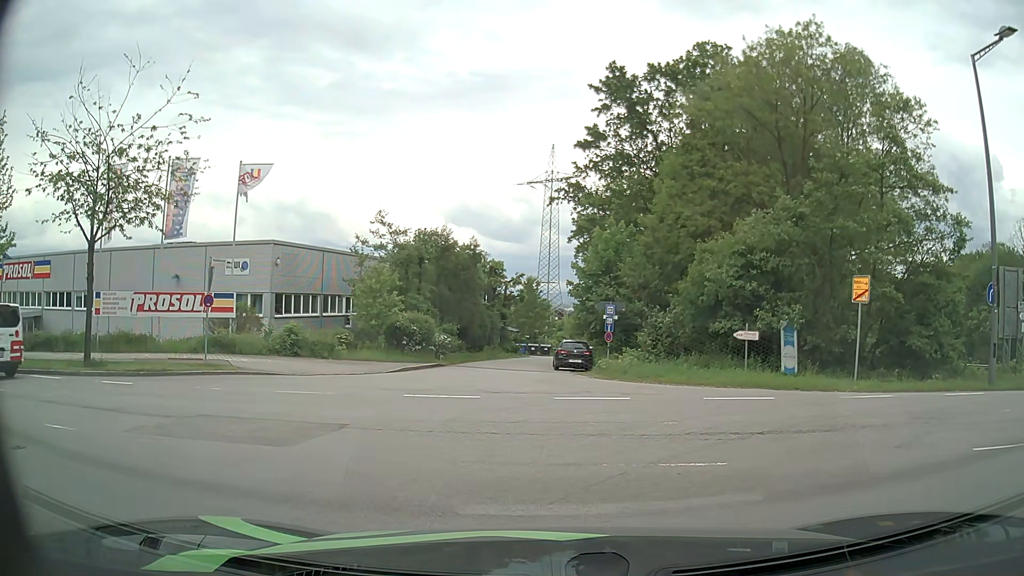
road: residential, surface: asphalt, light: Day
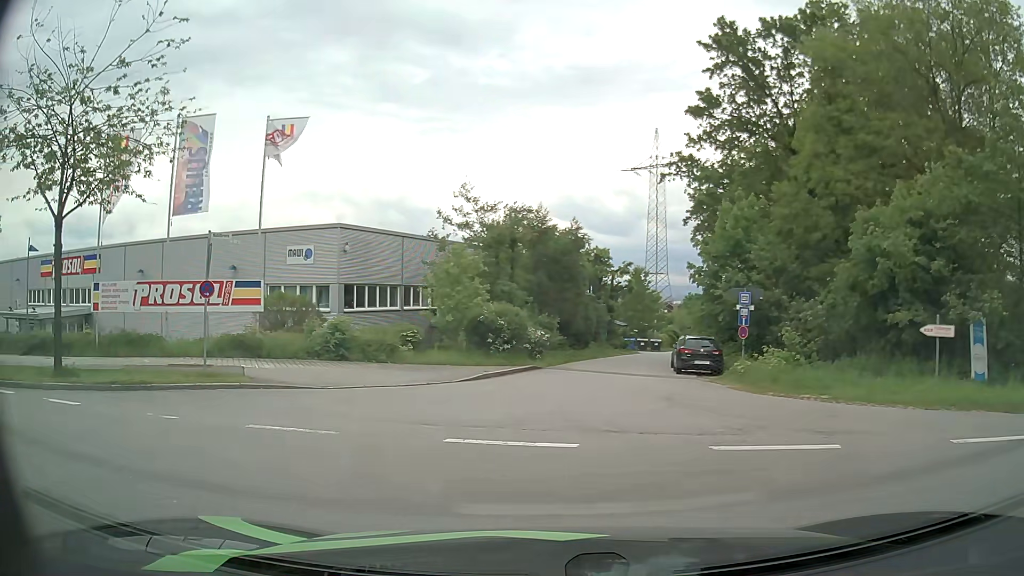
(-0.4, +6.1) m; -11°
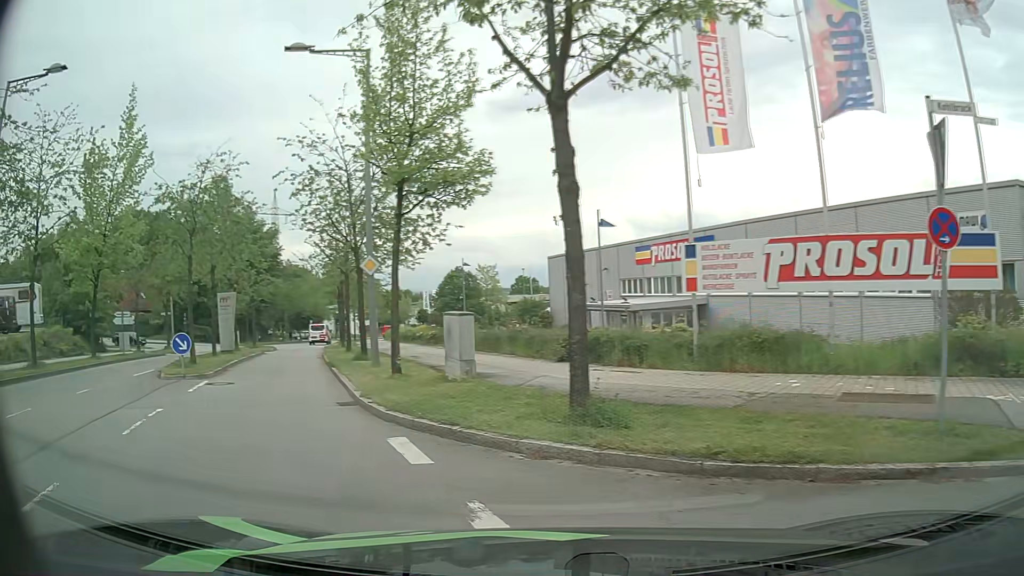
(-3.9, +8.4) m; -54°
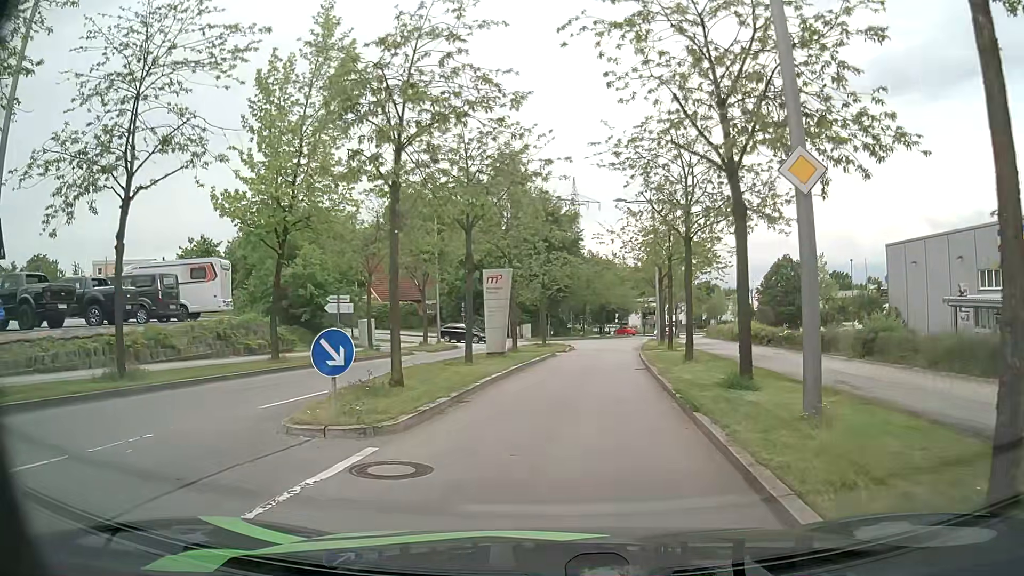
(-3.3, +10.5) m; -26°
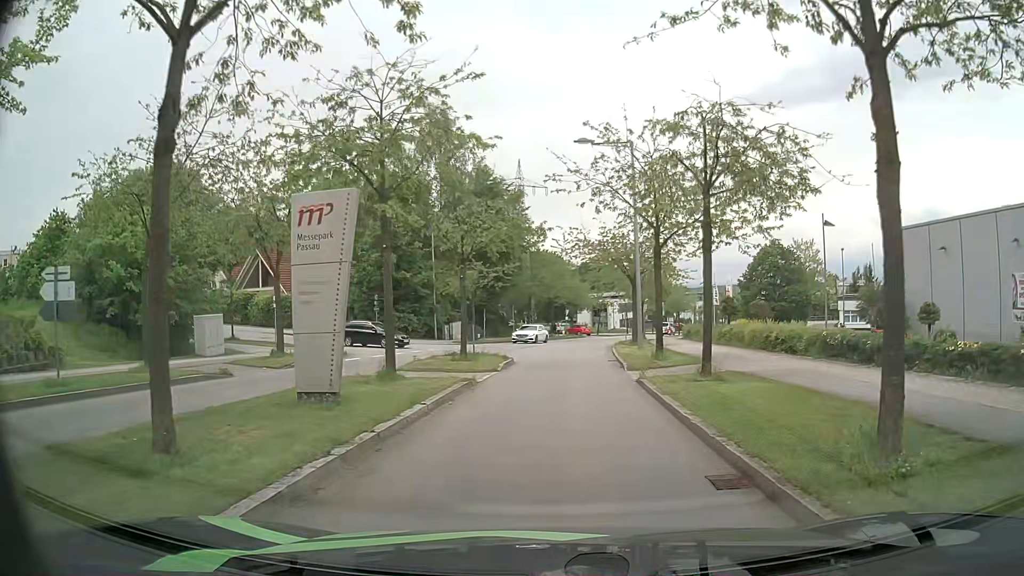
(+0.8, +14.0) m; +6°
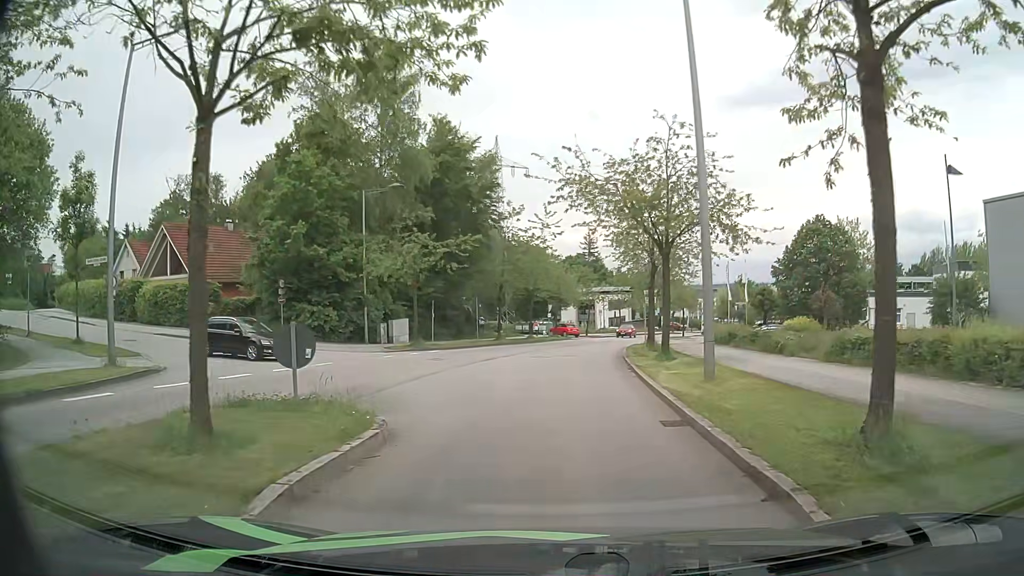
(+0.4, +15.7) m; +2°
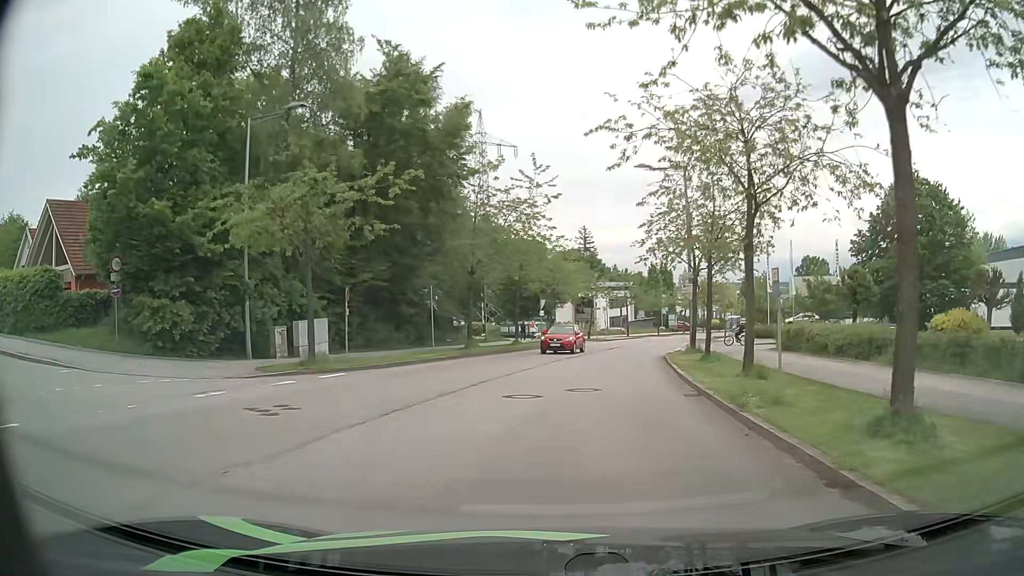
(0.0, +15.4) m; 0°
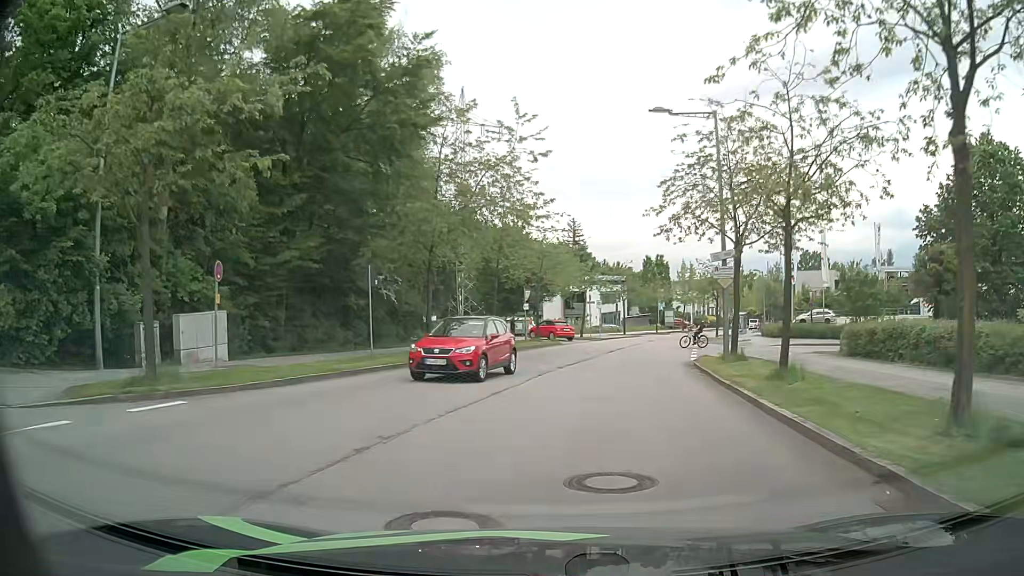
(+0.1, +8.6) m; +1°
(0, +10) (+1, +20) (+3, +30) (+5, +40) (+8, +49) (+11, +59) (+14, +68) (+18, +78) (+21, +87) (+25, +96) m
